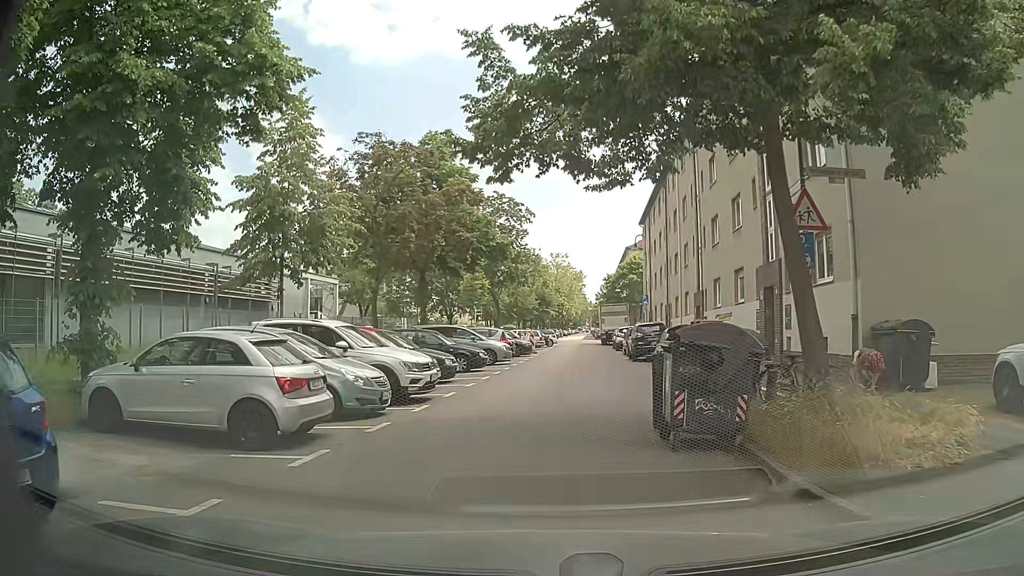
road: residential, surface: asphalt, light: Day
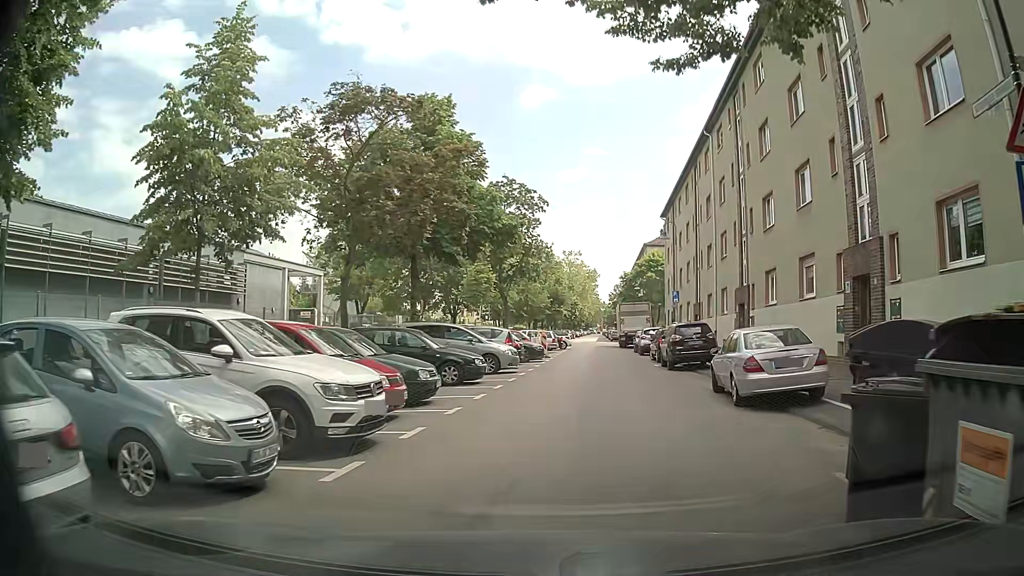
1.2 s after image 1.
(-0.2, +5.8) m; -2°
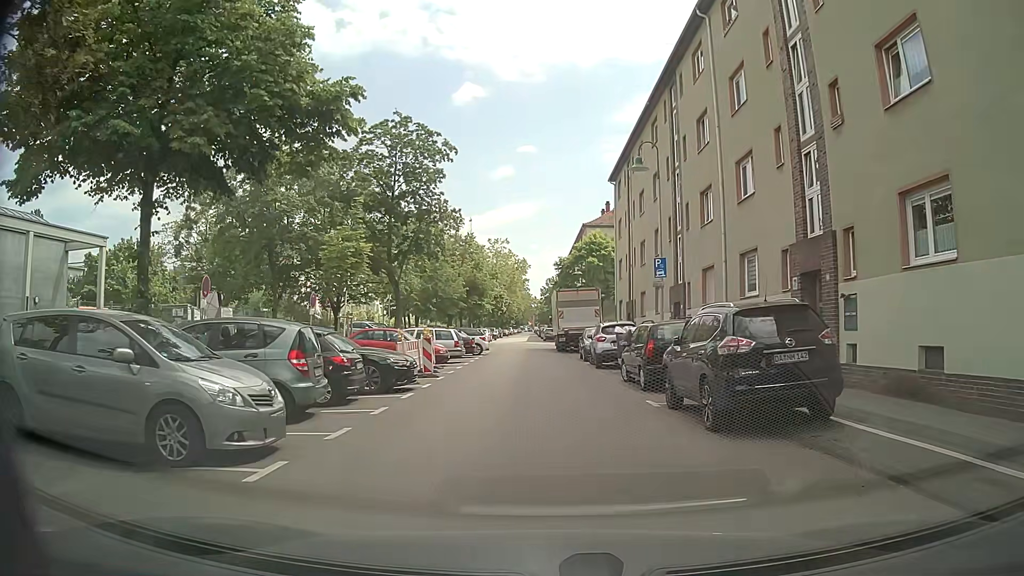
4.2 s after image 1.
(+1.2, +15.5) m; +5°
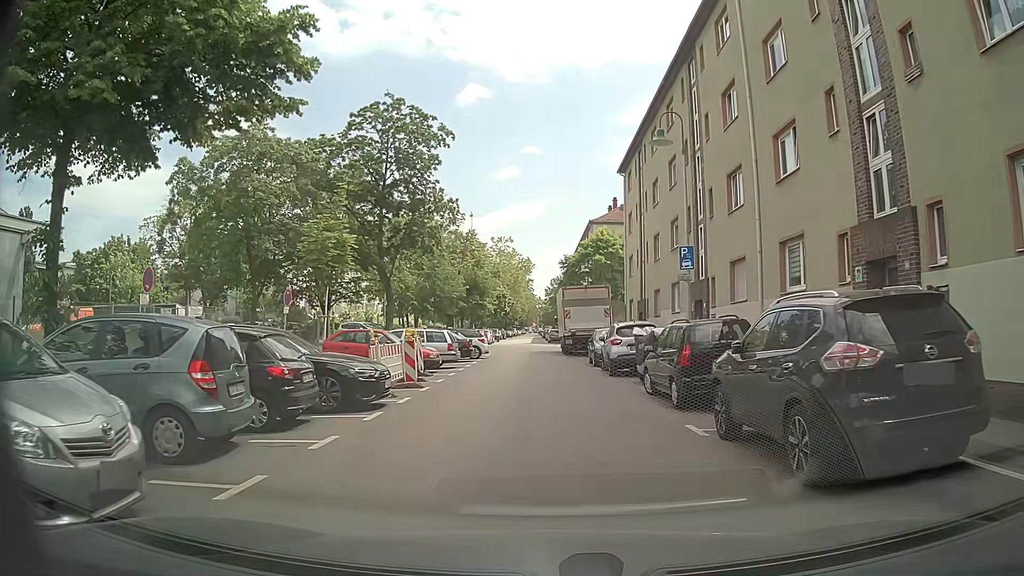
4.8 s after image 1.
(0.0, +3.3) m; -1°
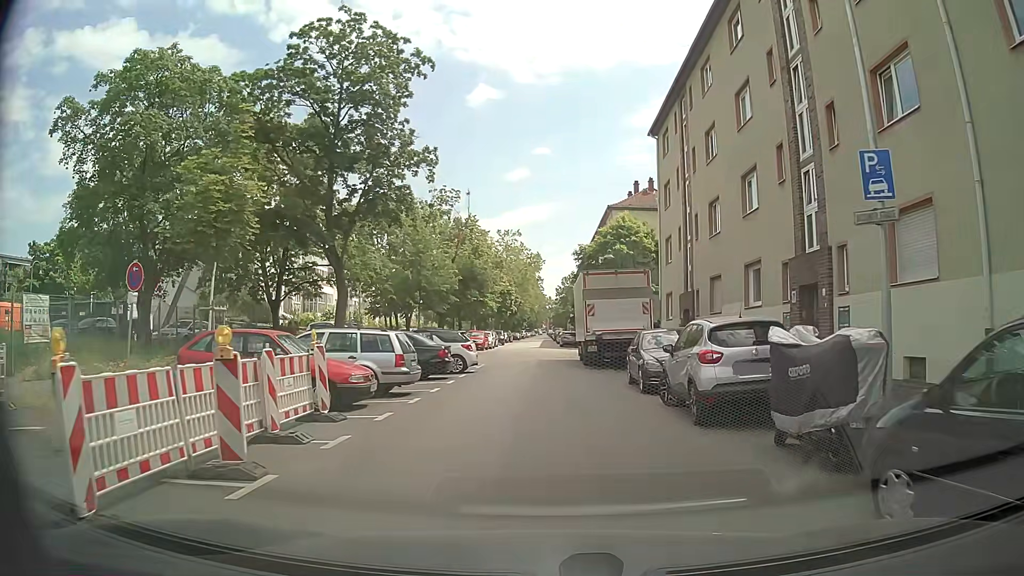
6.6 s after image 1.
(+0.2, +10.2) m; +1°
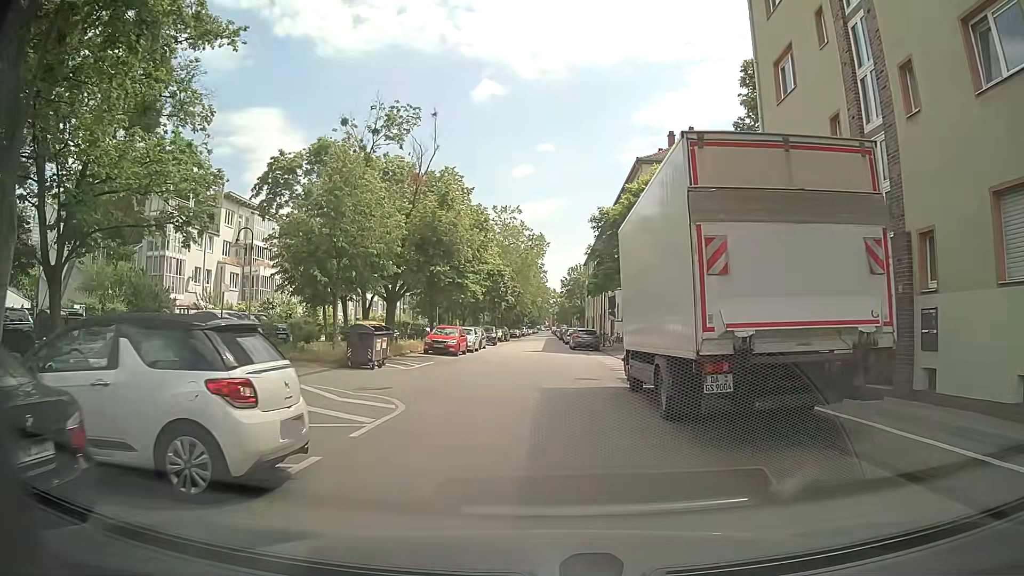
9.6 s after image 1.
(-0.2, +17.4) m; 0°
(0, +10) (0, +20) (0, +30) (0, +40) (0, +50) (0, +60) (0, +70) (0, +80) (0, +90) (0, +100) m
